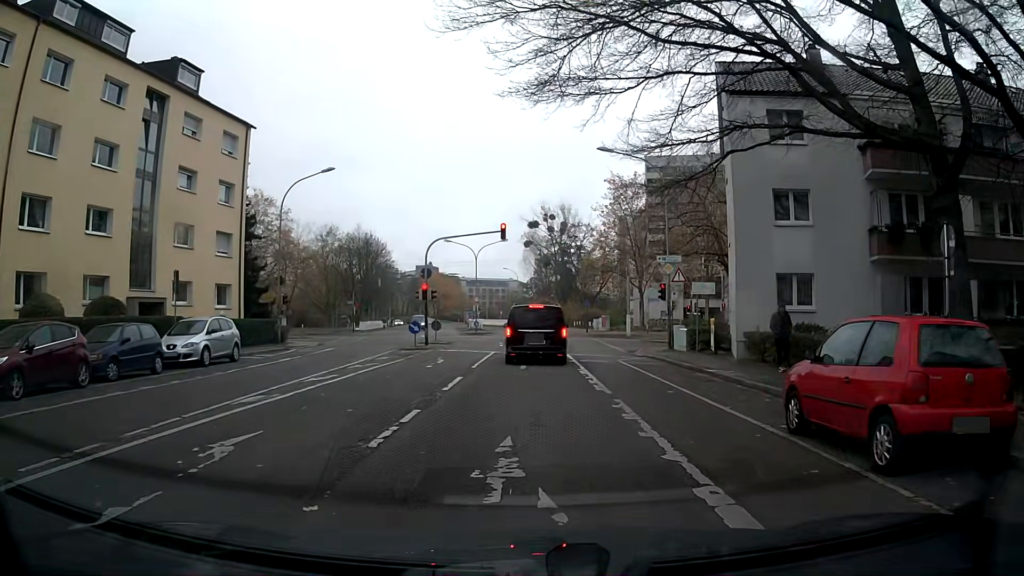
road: residential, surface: asphalt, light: Day
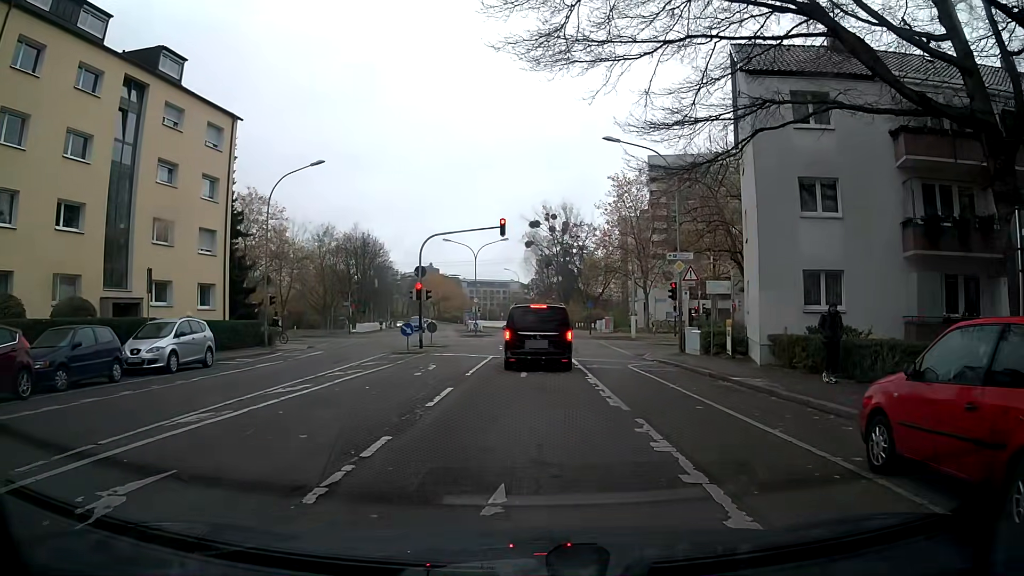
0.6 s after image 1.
(0.0, +2.2) m; 0°
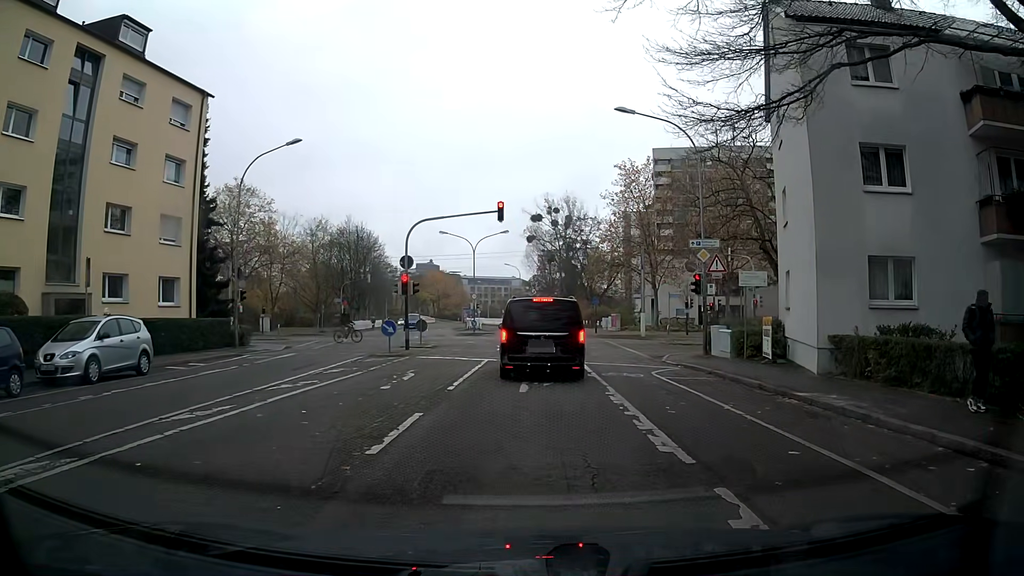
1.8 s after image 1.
(0.0, +4.1) m; 0°
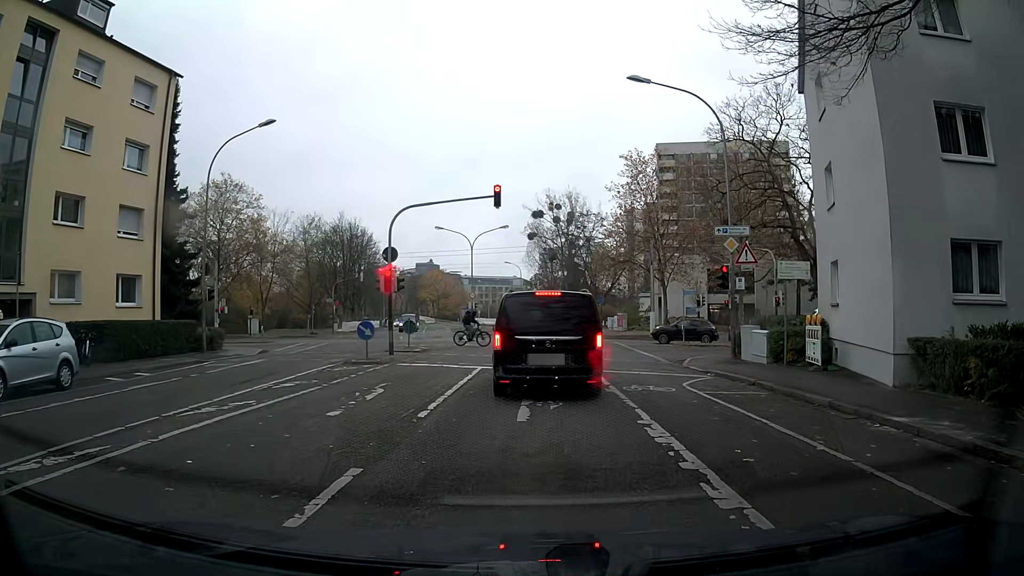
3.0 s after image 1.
(0.0, +3.6) m; -1°
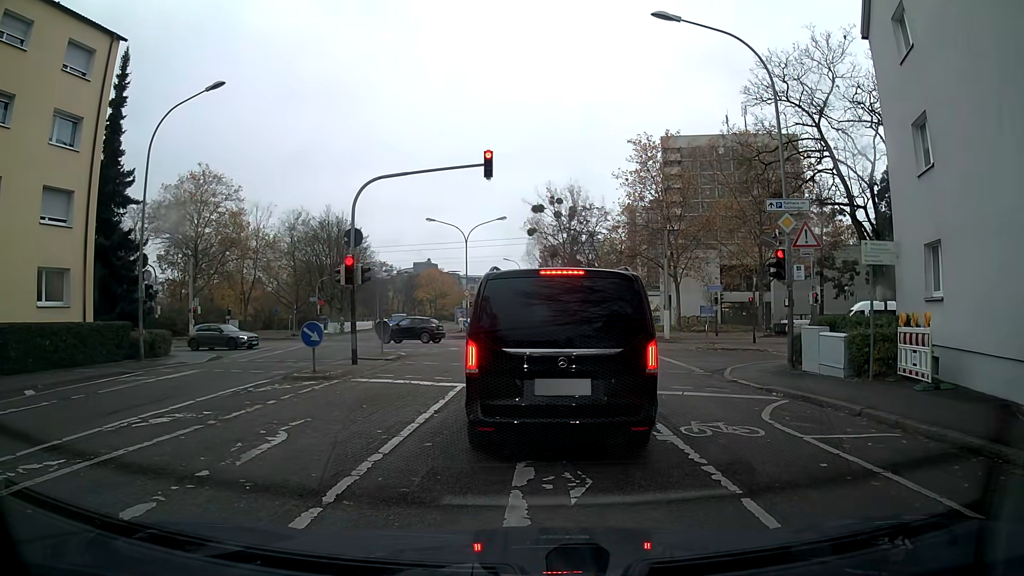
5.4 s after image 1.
(-0.1, +5.2) m; -1°
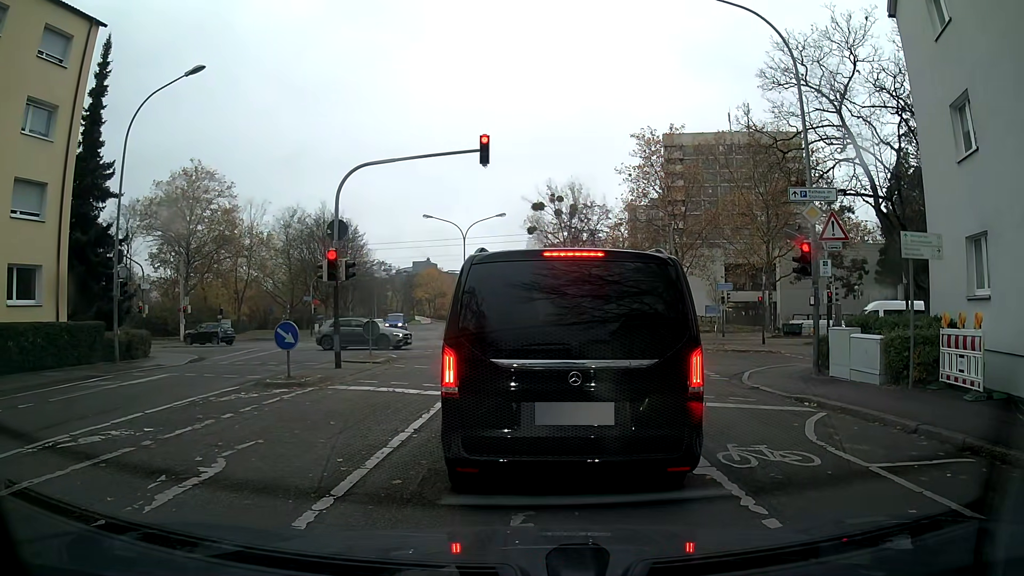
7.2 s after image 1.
(0.0, +1.7) m; 0°
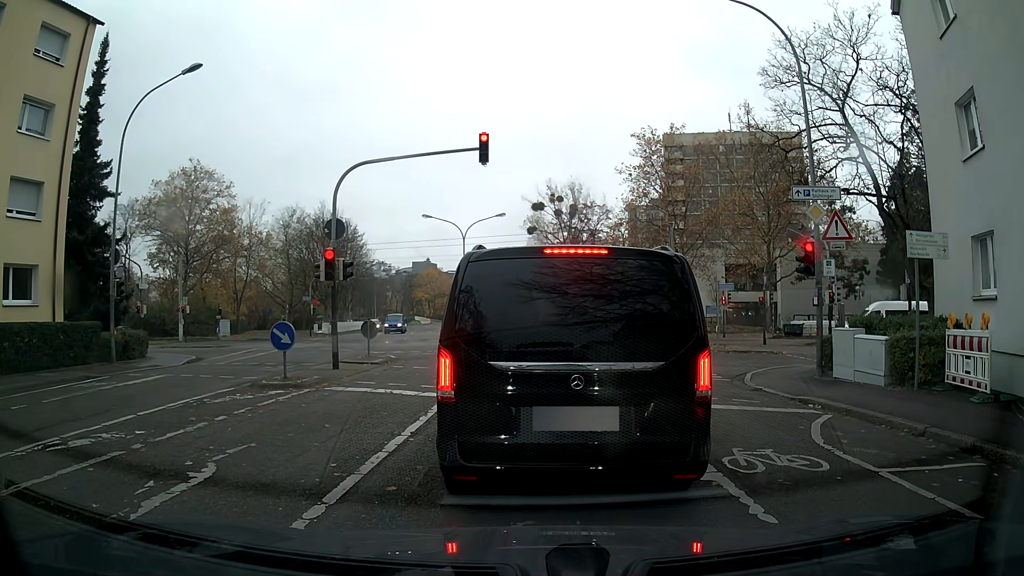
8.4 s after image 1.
(0.0, +0.3) m; 0°
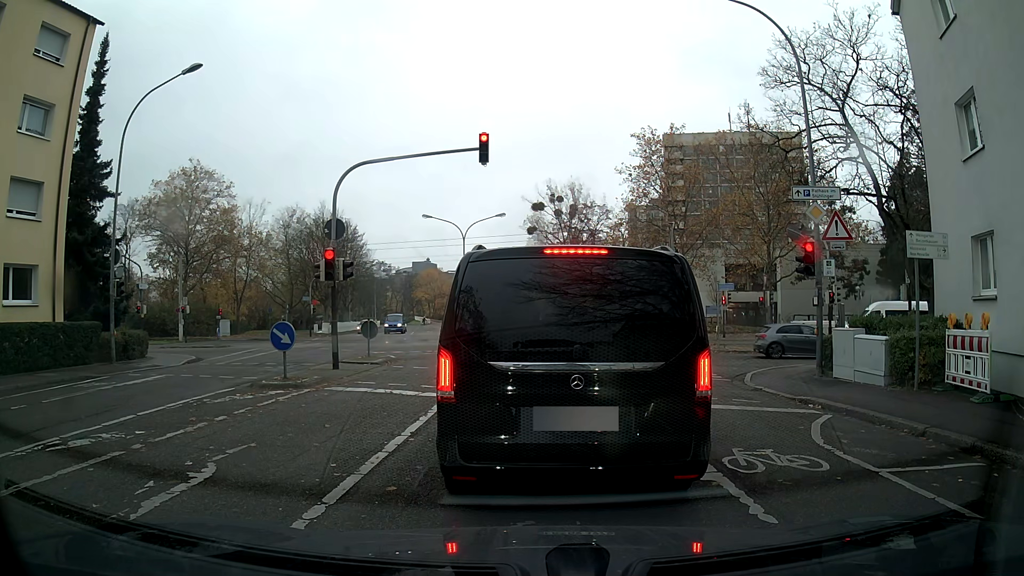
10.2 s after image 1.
(0.0, 0.0) m; 0°
(0, +10) (+1, +20) (+1, +30) (+1, +40) (0, +50) (-1, +60) (-3, +70) (-4, +80) (-7, +89) (-9, +99) m
